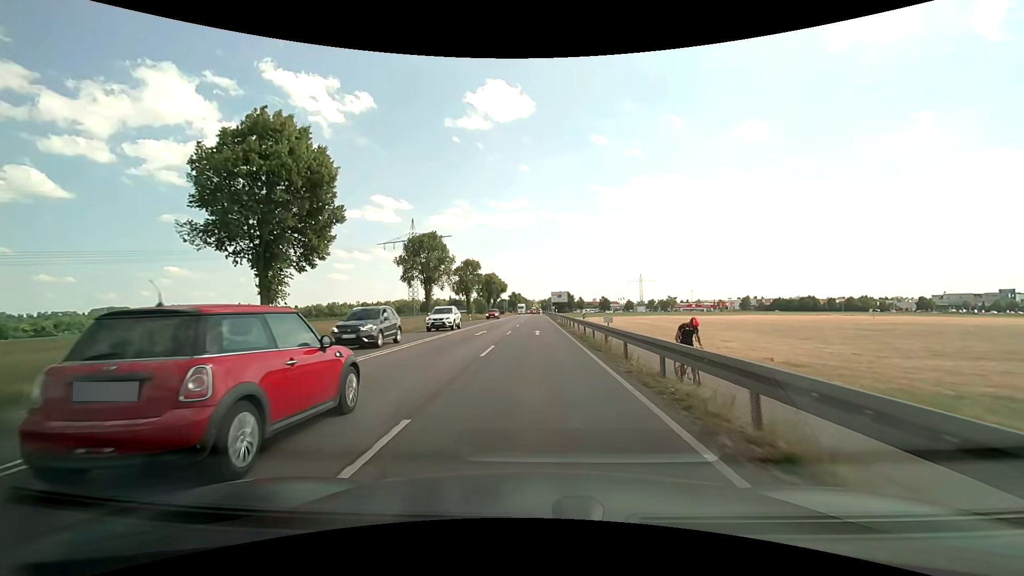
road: secondary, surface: asphalt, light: Day
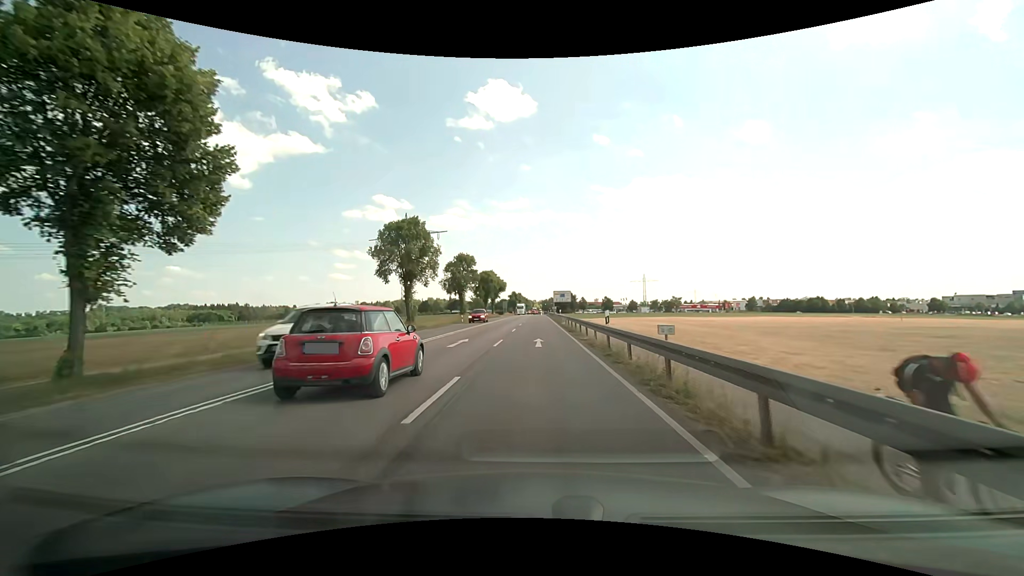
(0.0, +8.2) m; 0°
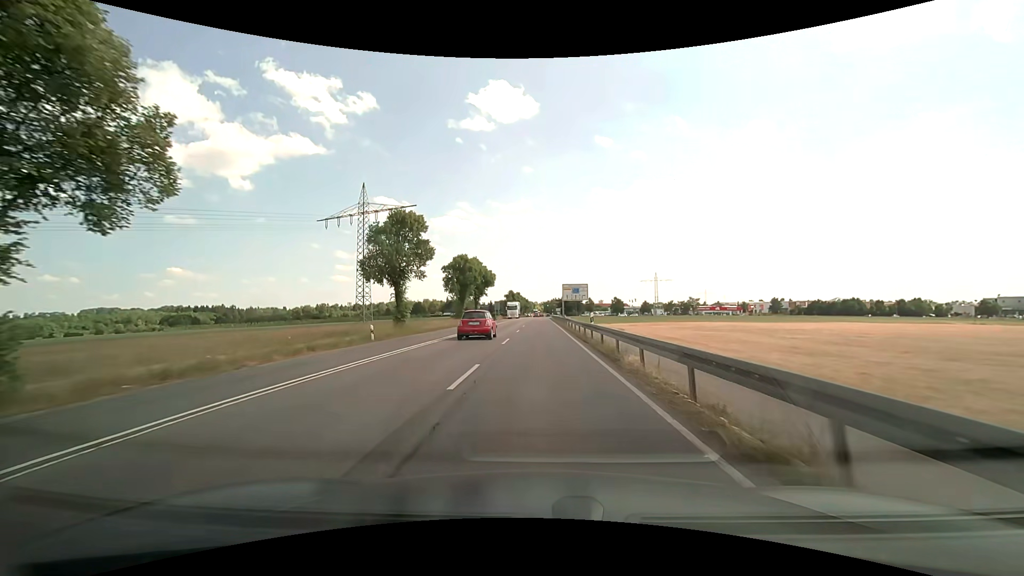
(+0.1, +33.3) m; 0°
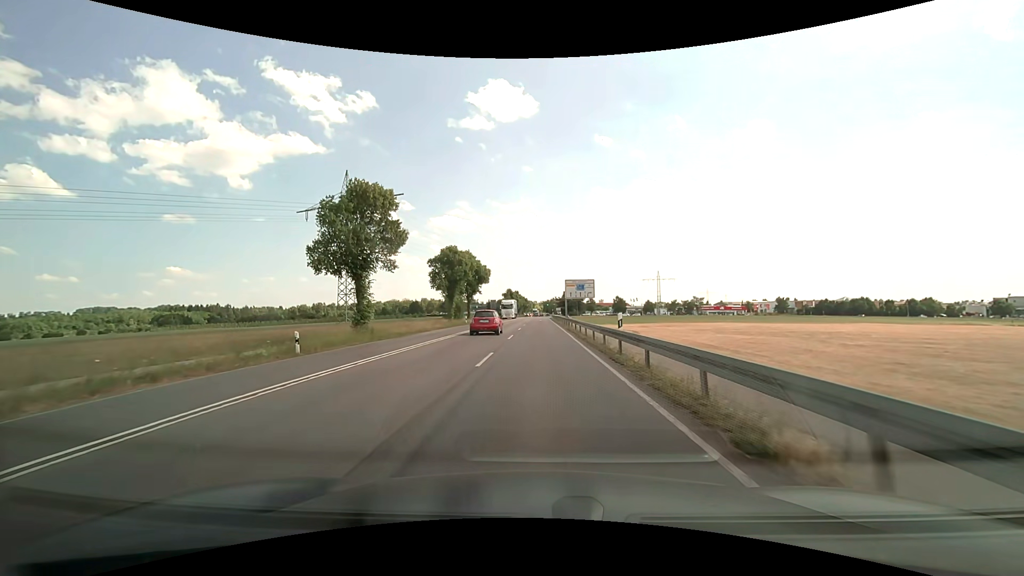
(0.0, +8.5) m; 0°
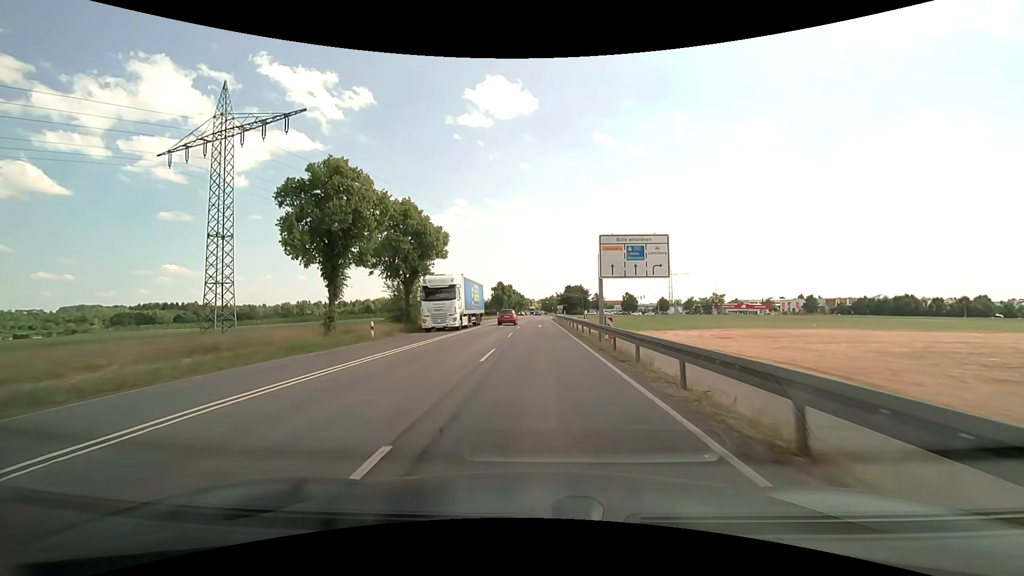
(0.0, +35.0) m; 0°
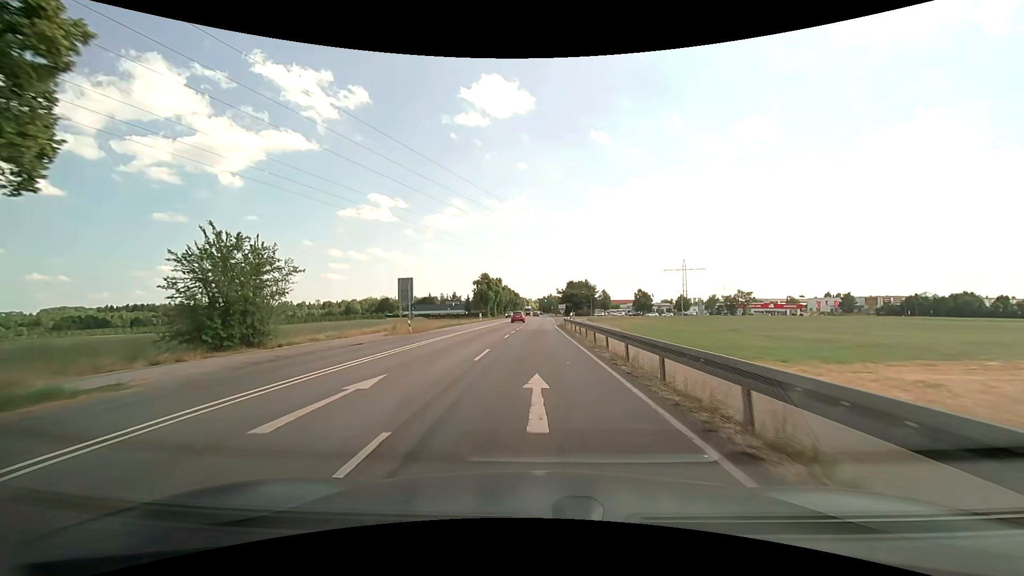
(+0.2, +35.3) m; 0°
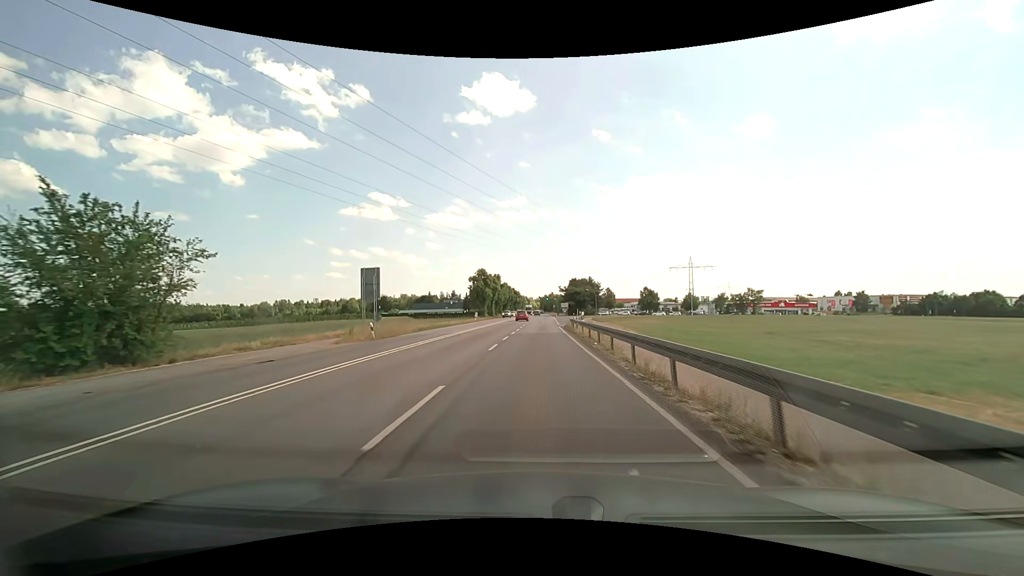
(0.0, +8.7) m; 0°
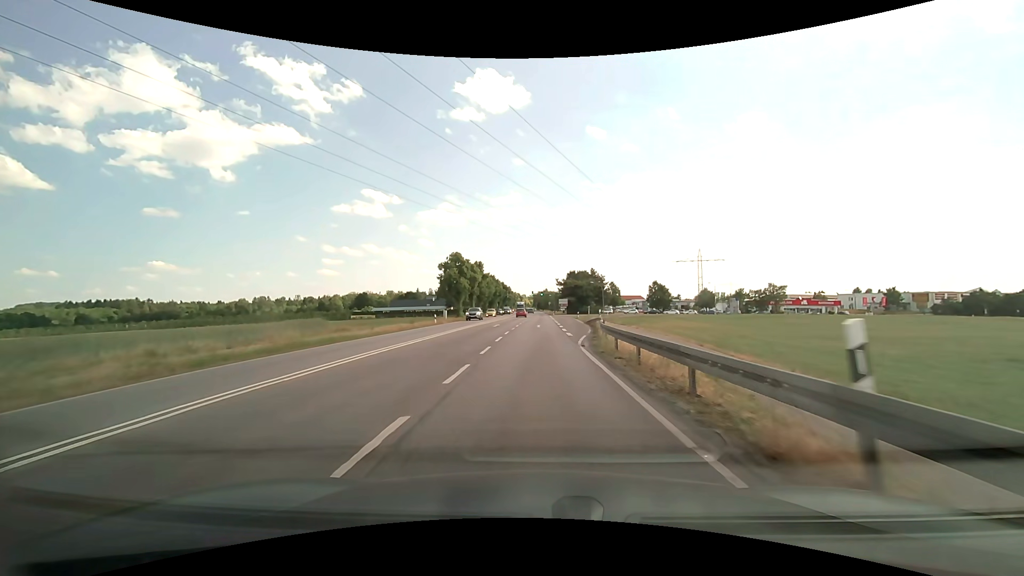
(+0.1, +25.5) m; +1°
(0, +10) (0, +20) (+1, +30) (+2, +40) (+3, +50) (+3, +60) (+3, +70) (+4, +80) (+4, +90) (+5, +100) m
